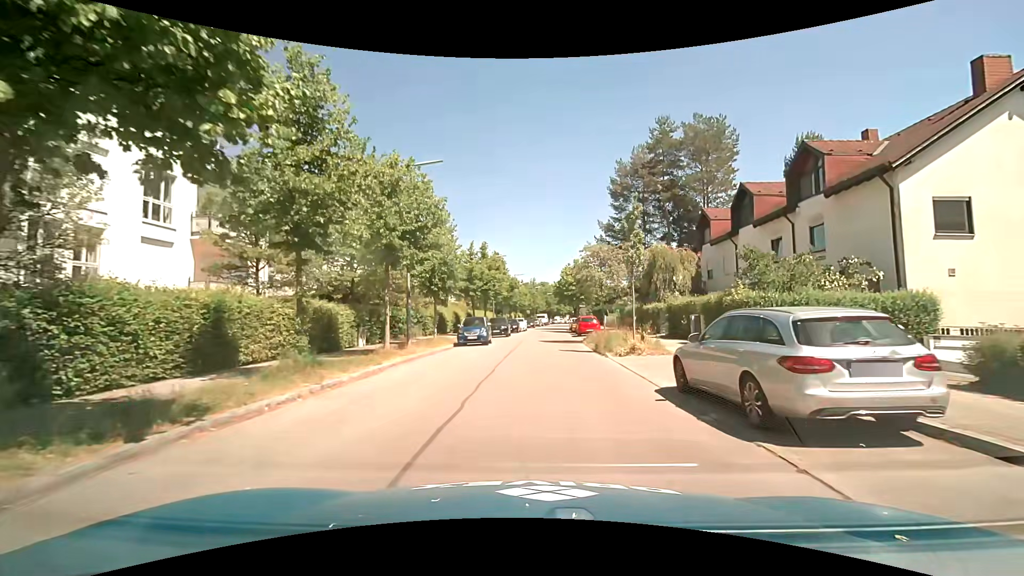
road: residential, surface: asphalt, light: Day
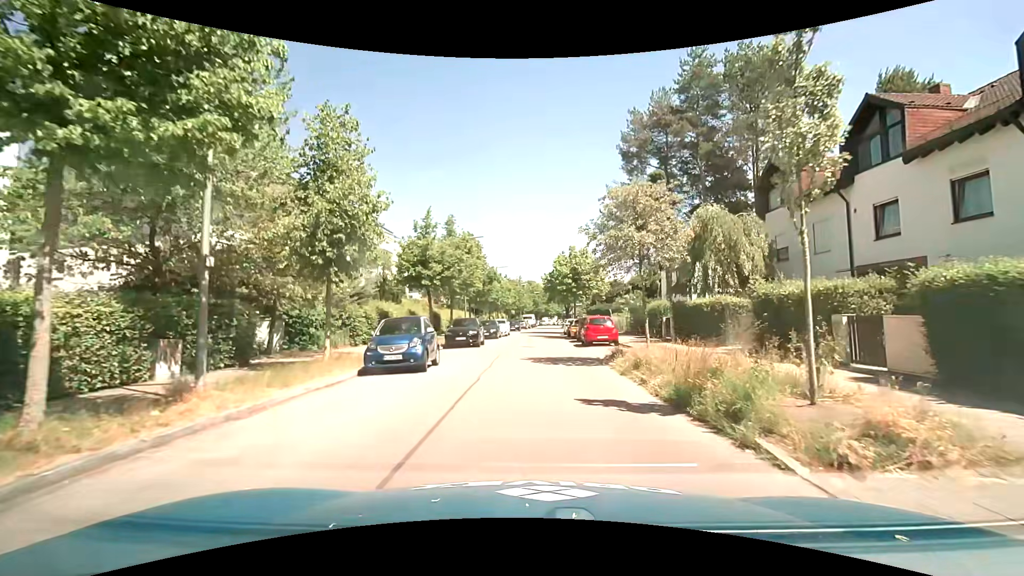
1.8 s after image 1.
(+0.2, +12.9) m; +2°
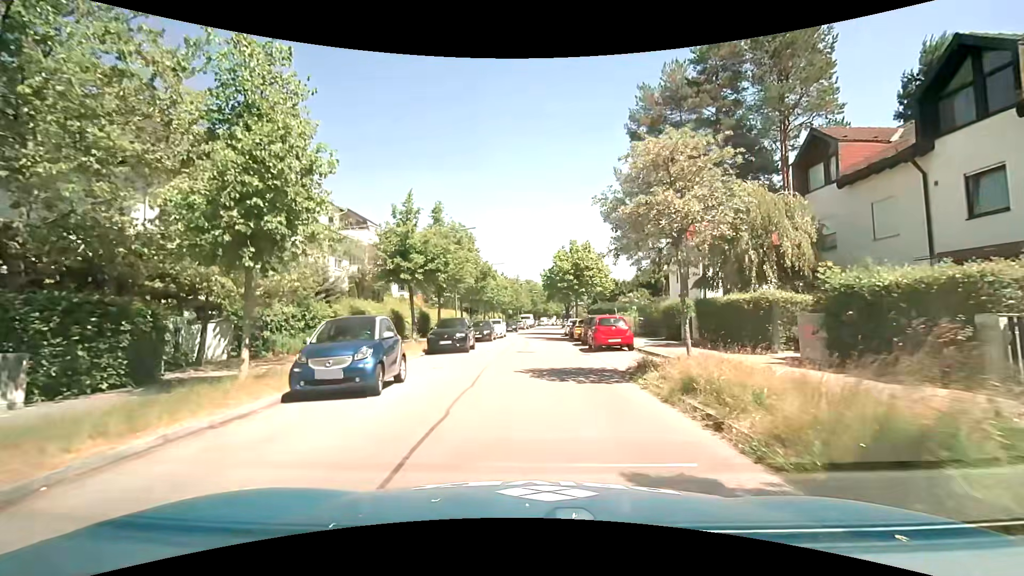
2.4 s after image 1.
(0.0, +4.0) m; +1°
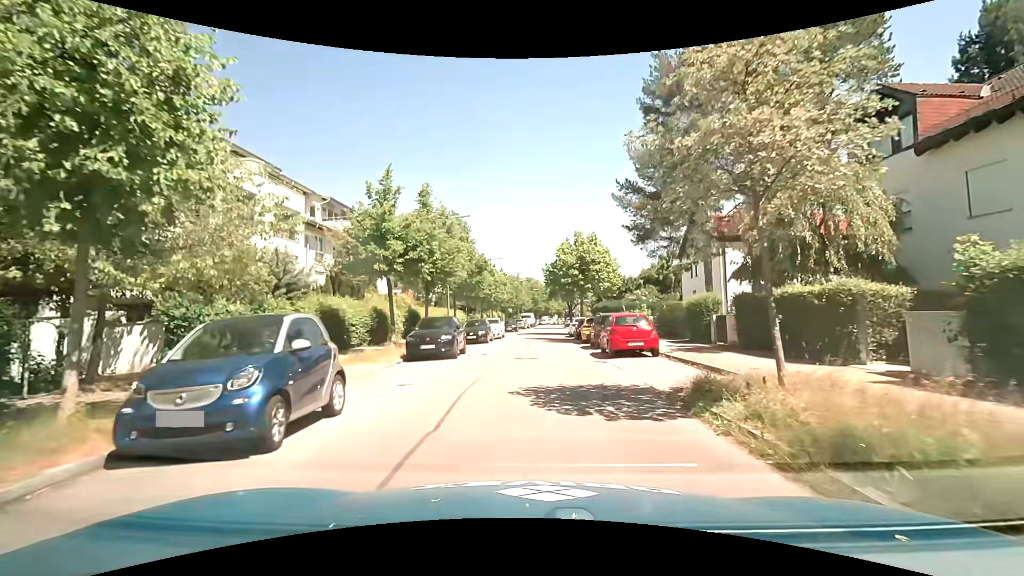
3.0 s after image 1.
(0.0, +3.9) m; 0°
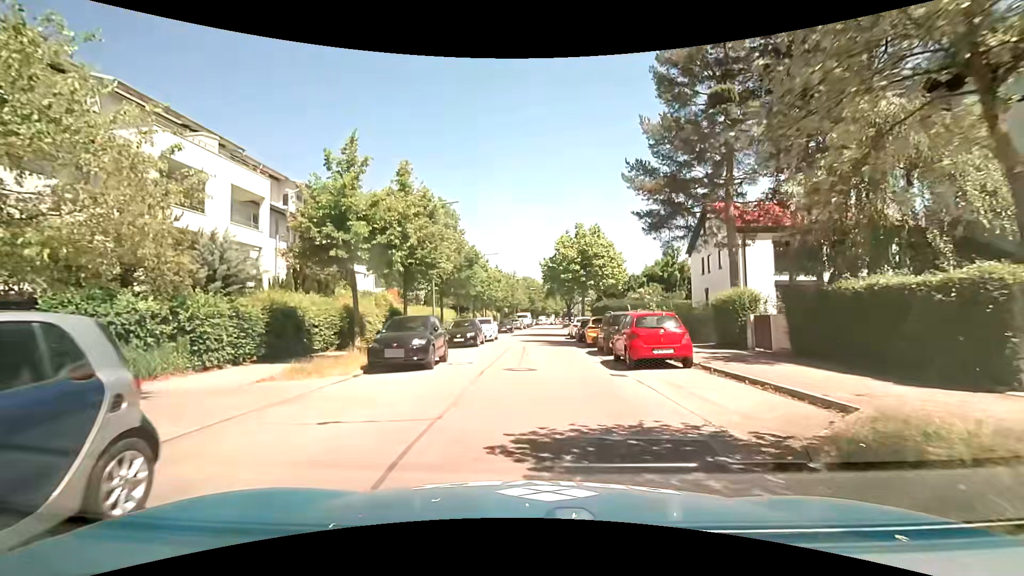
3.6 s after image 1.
(0.0, +3.9) m; 0°
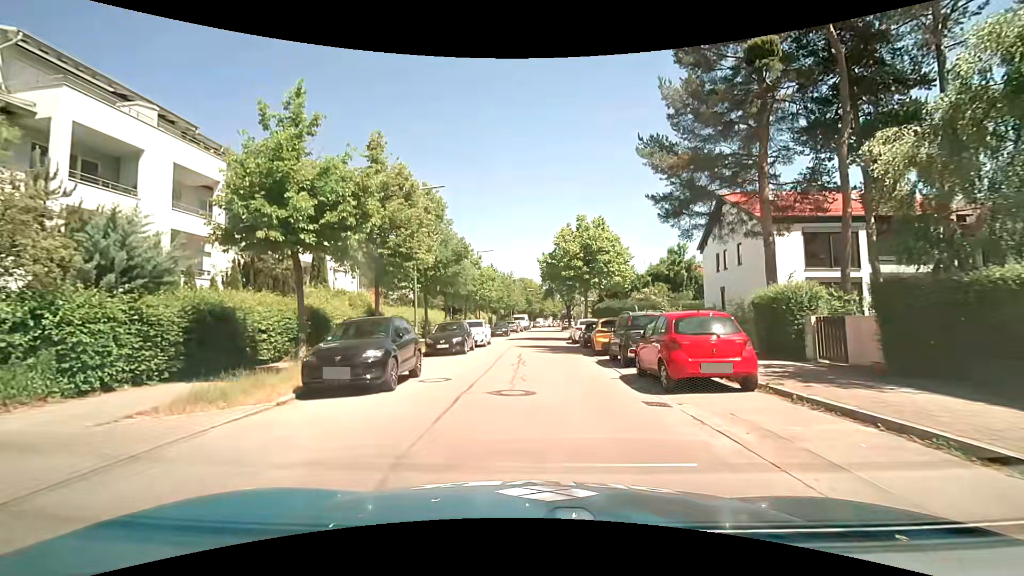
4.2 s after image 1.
(0.0, +3.9) m; +1°
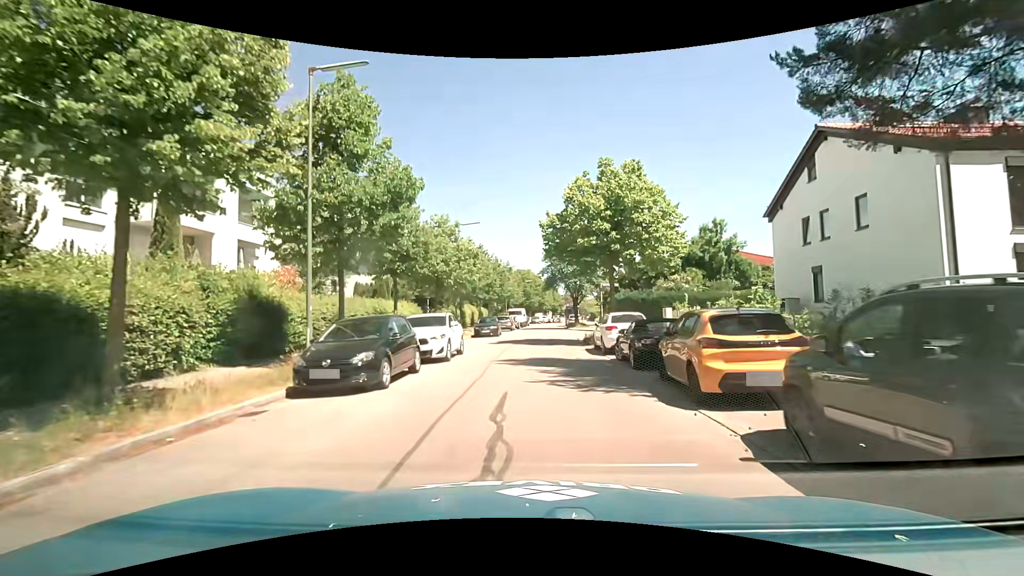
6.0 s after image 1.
(-0.1, +12.0) m; 0°
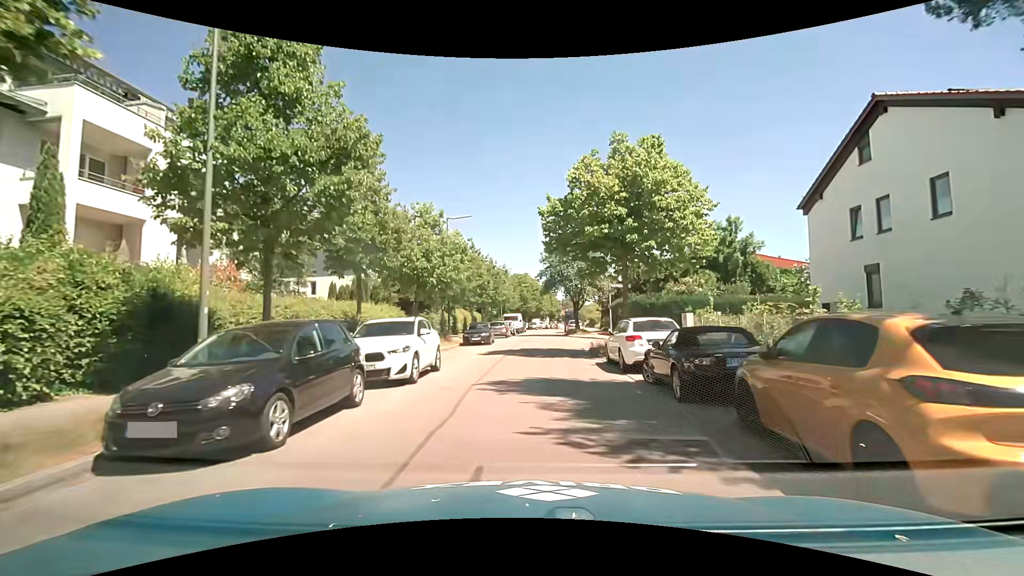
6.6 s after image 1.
(0.0, +4.1) m; -1°
(0, +10) (+1, +20) (+1, +30) (+2, +40) (+2, +50) (+3, +60) (+4, +70) (+5, +80) (+6, +90) (+7, +100) m
